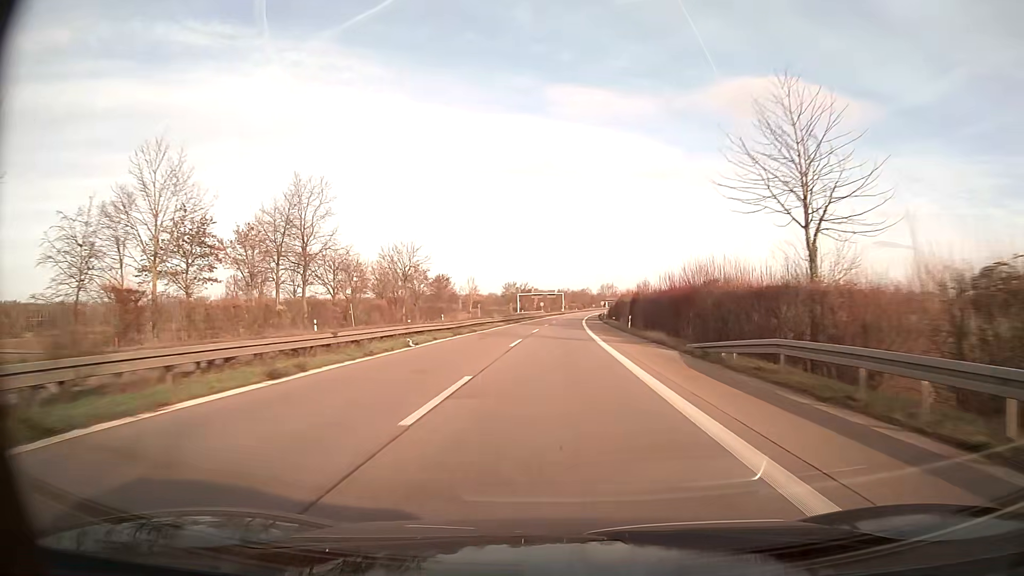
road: trunk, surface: asphalt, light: Day
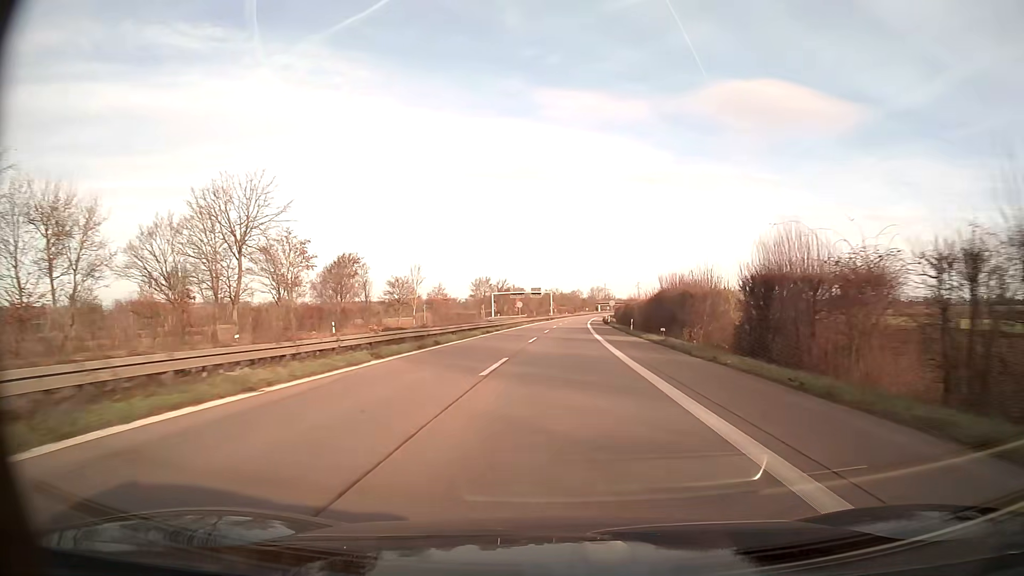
(+0.5, +47.1) m; +1°
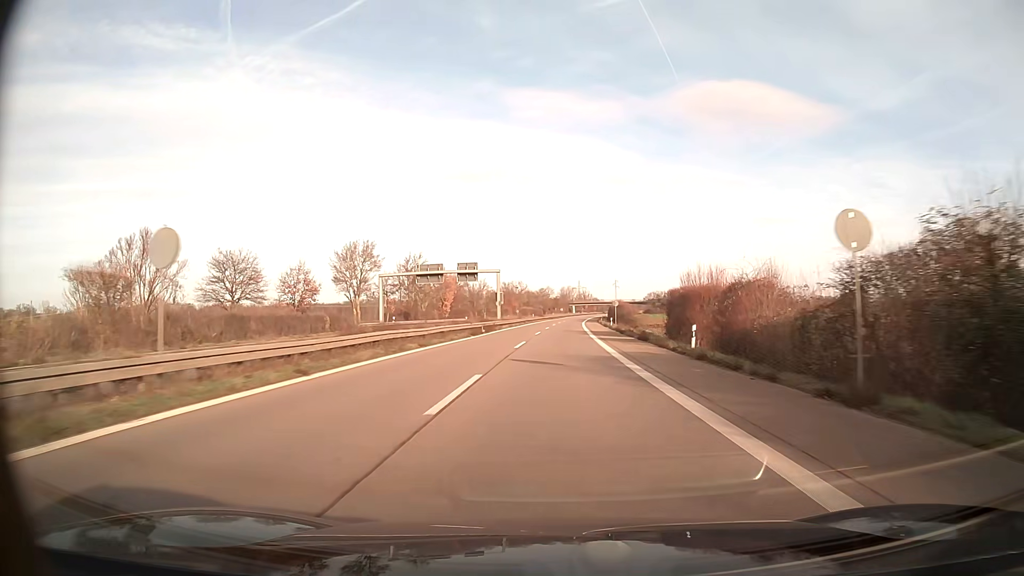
(+1.8, +78.2) m; +3°
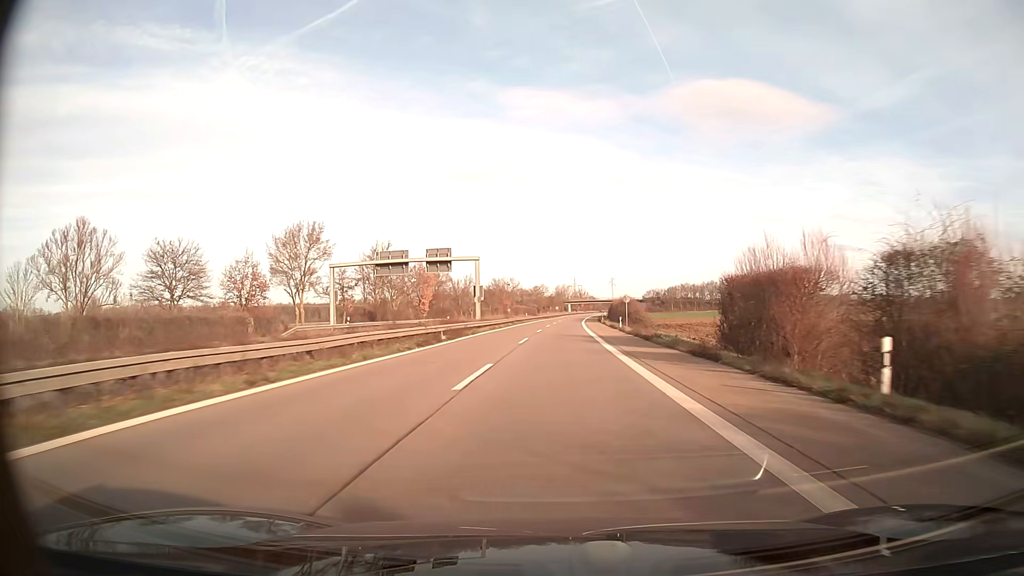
(+0.1, +15.6) m; 0°
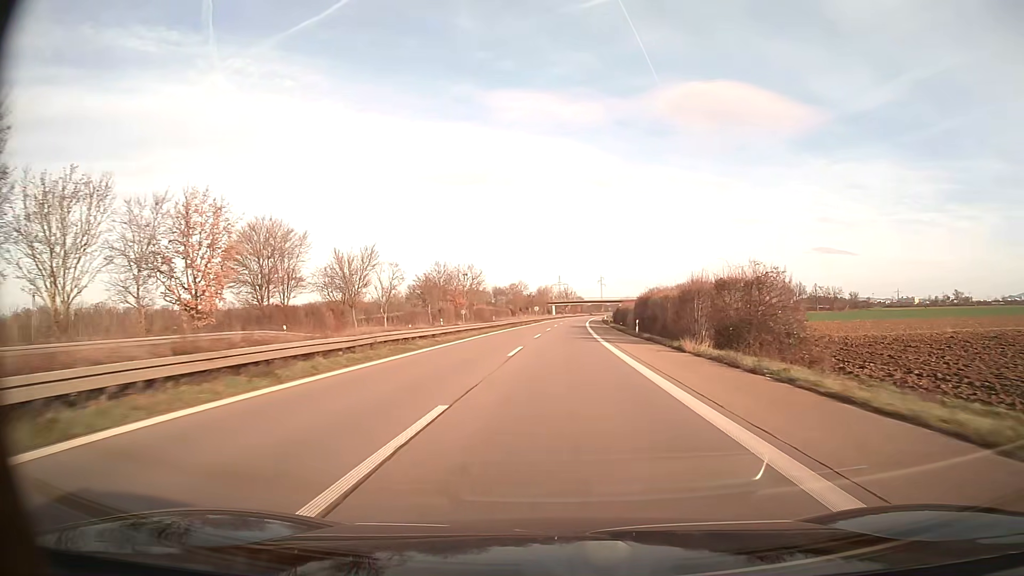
(+0.8, +62.5) m; +2°
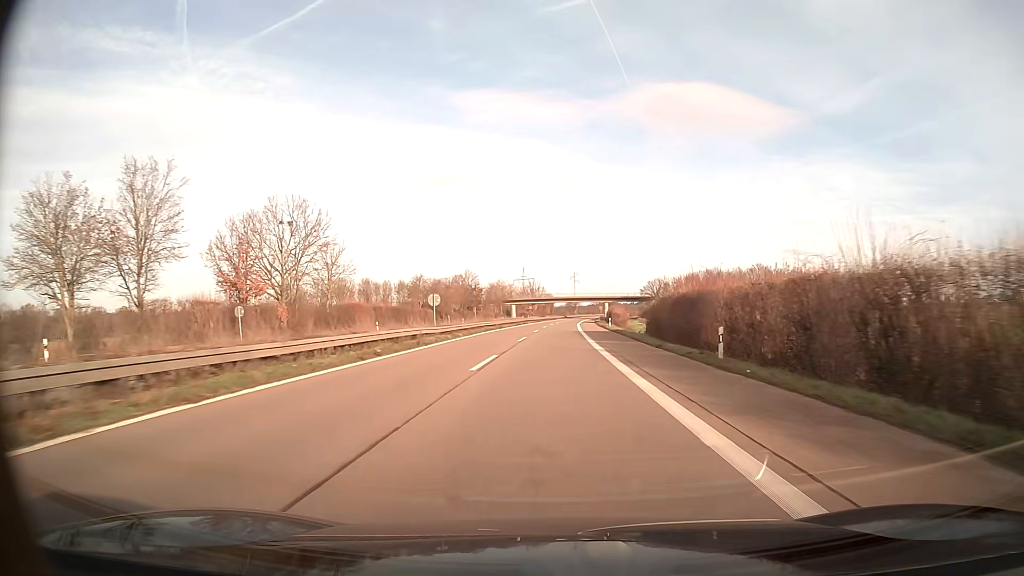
(+2.0, +78.1) m; +3°
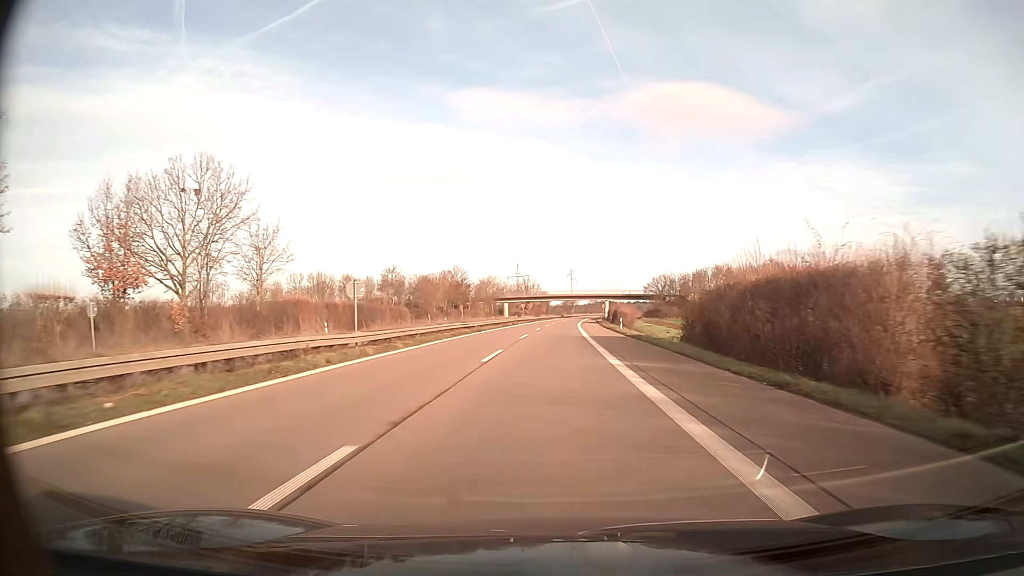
(0.0, +15.6) m; 0°
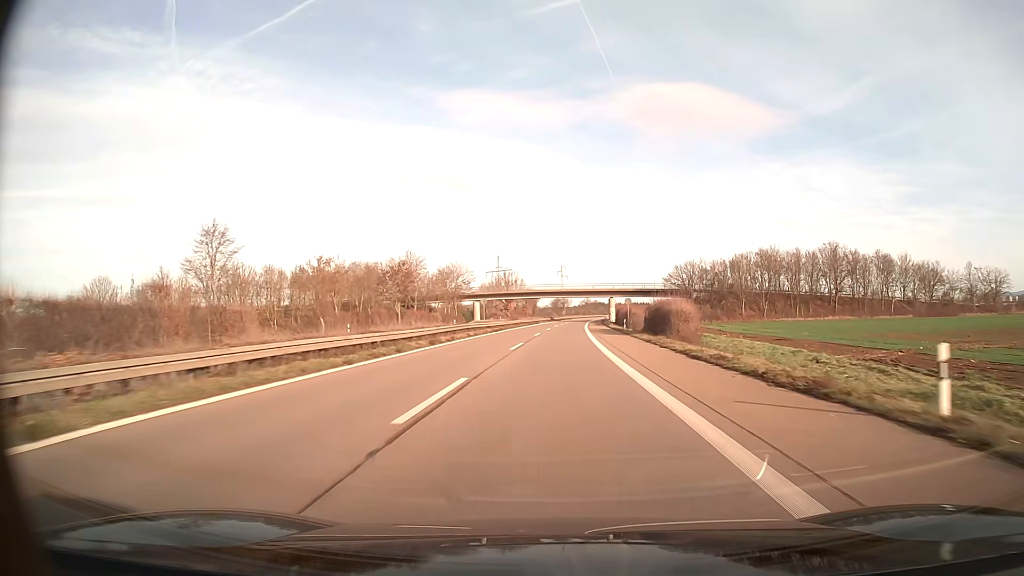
(+0.4, +46.9) m; +1°
